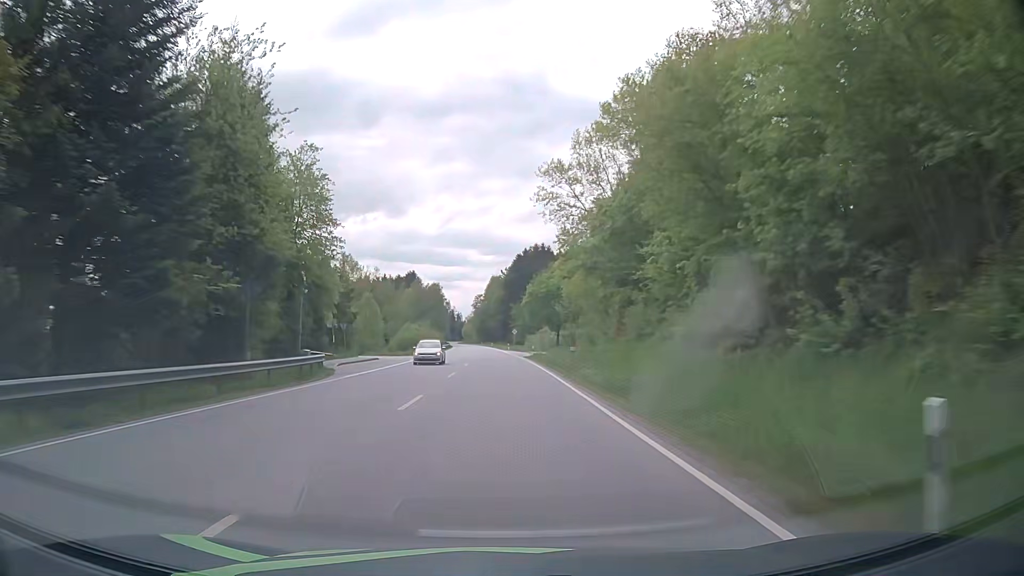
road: primary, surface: asphalt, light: Day
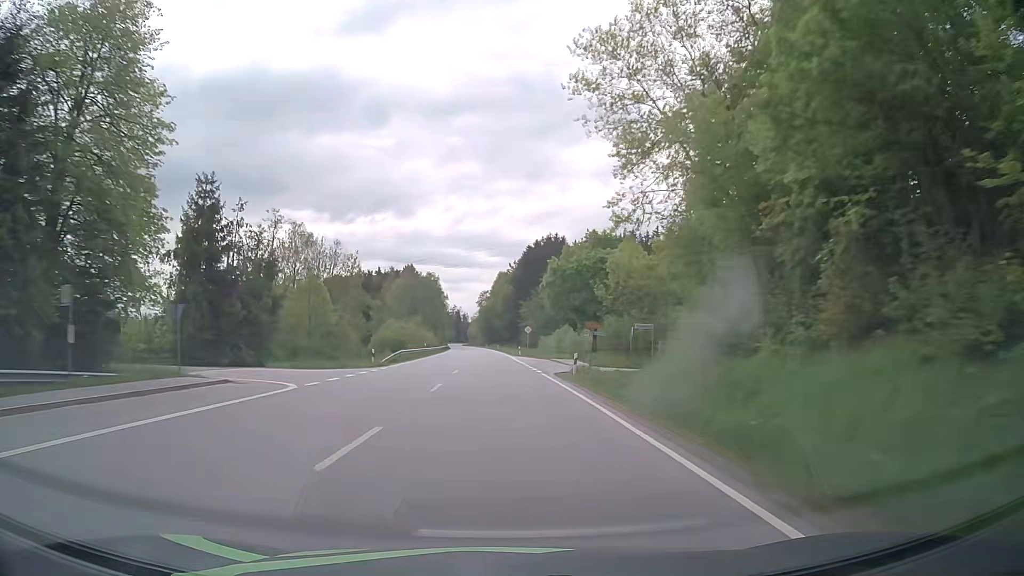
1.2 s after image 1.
(-0.3, +30.4) m; -1°
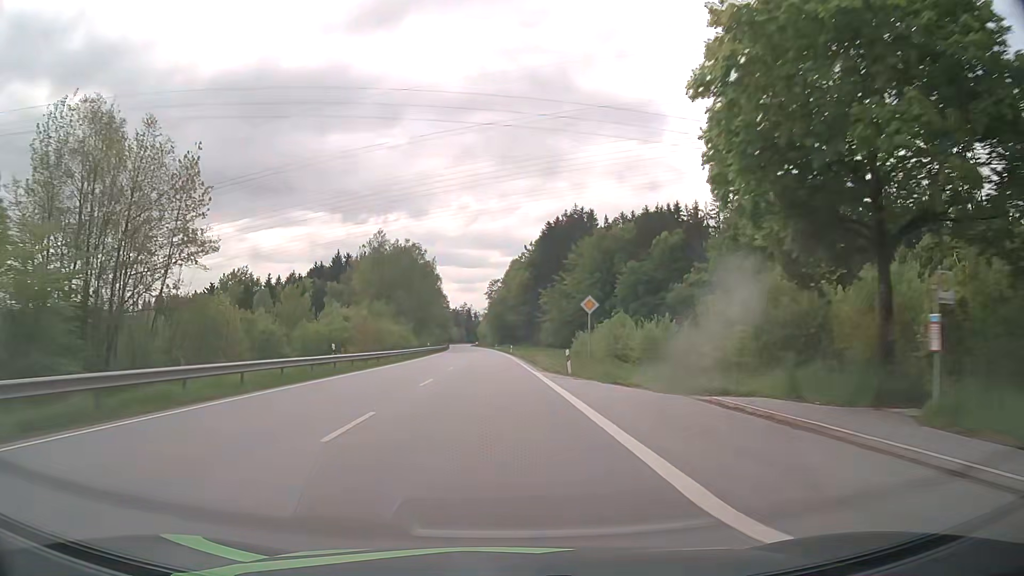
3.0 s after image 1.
(-0.3, +46.0) m; -1°
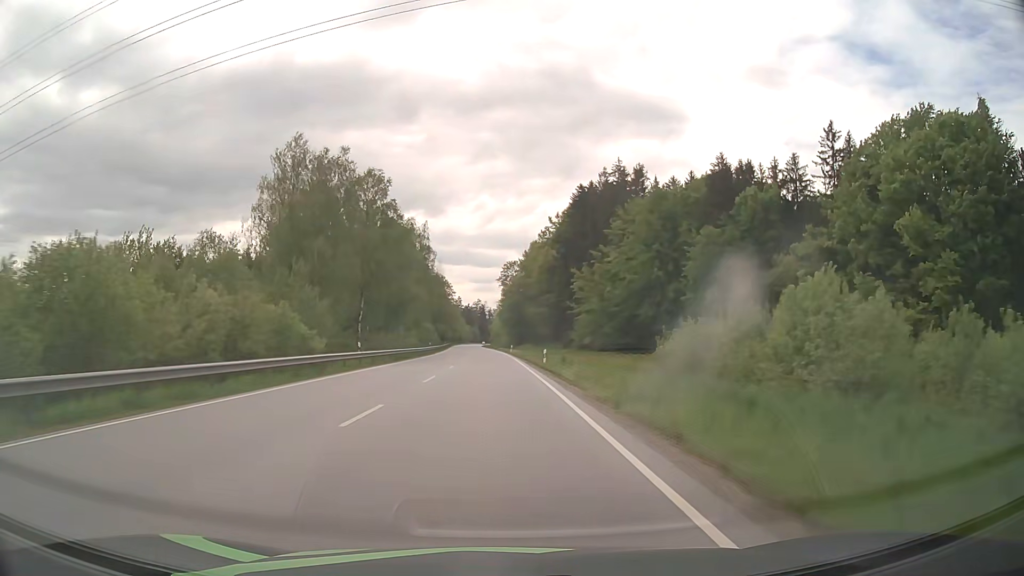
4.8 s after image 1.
(-0.5, +46.6) m; -1°
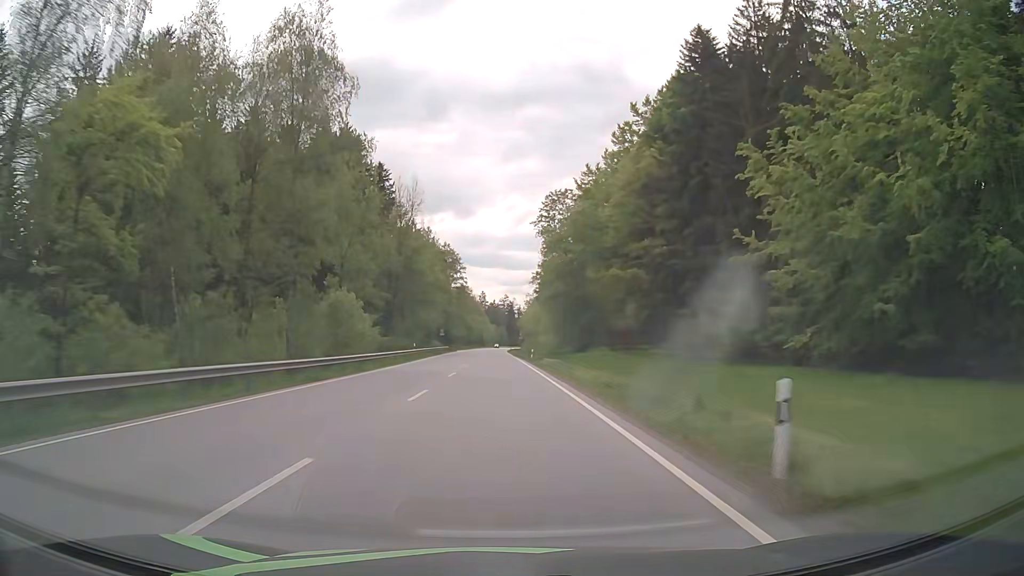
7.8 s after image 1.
(-1.7, +79.0) m; -2°
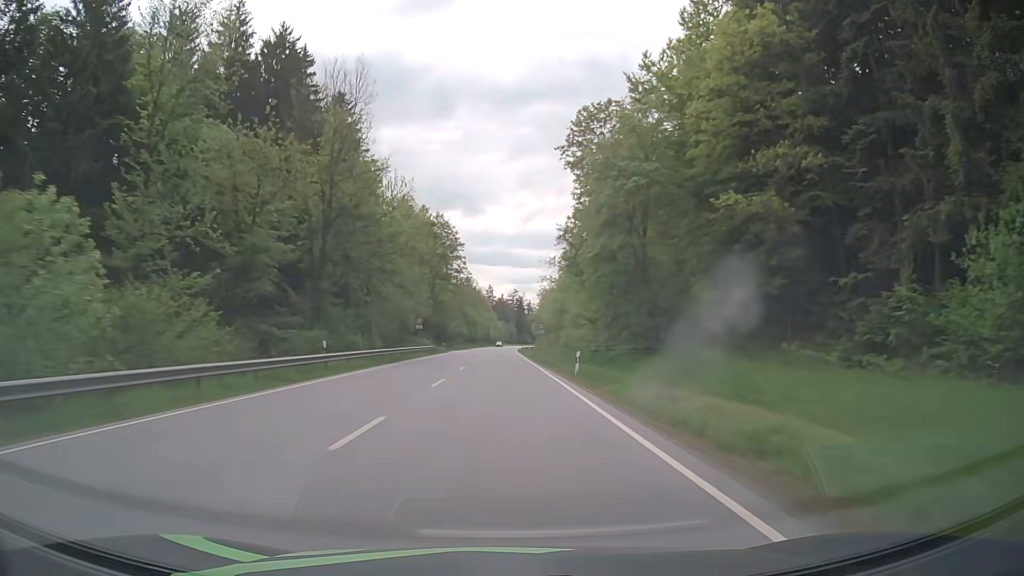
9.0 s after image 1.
(-0.2, +31.8) m; -1°
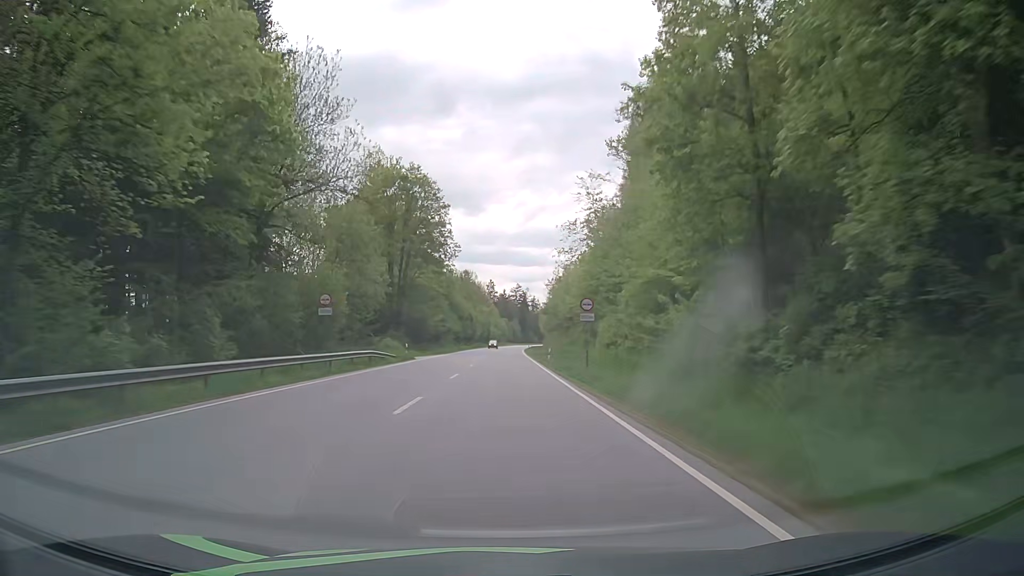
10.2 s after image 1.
(-0.1, +31.9) m; 0°
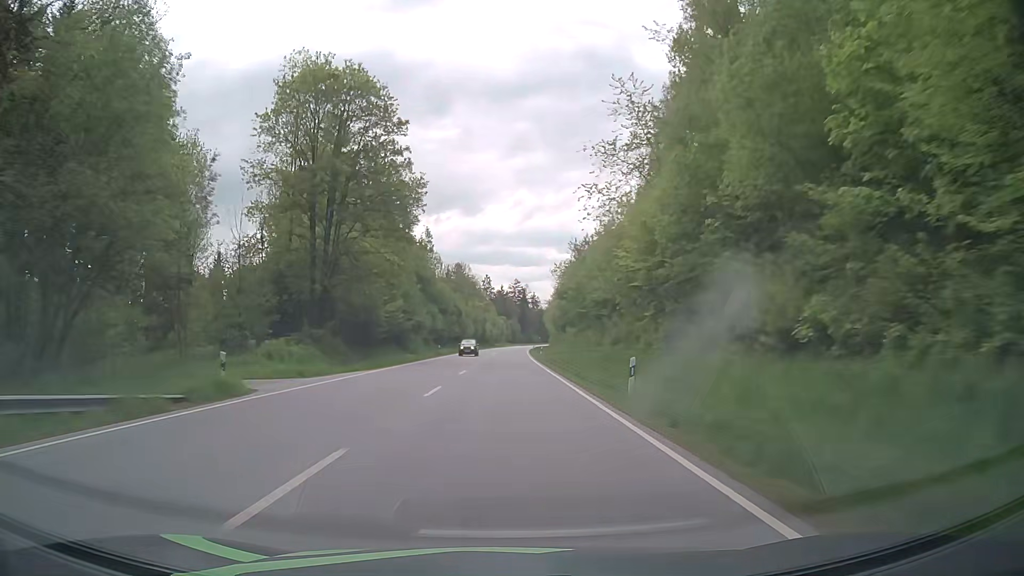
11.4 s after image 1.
(-0.1, +31.9) m; 0°
(0, +10) (0, +20) (0, +30) (0, +40) (+1, +50) (+1, +60) (+1, +70) (+1, +80) (+2, +90) (+2, +100) m
